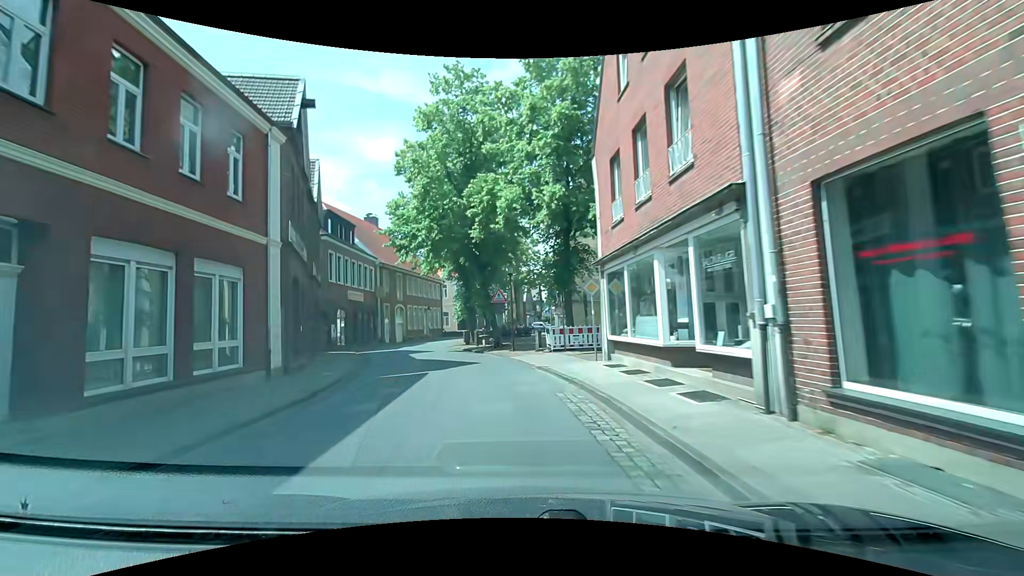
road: secondary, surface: asphalt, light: Day
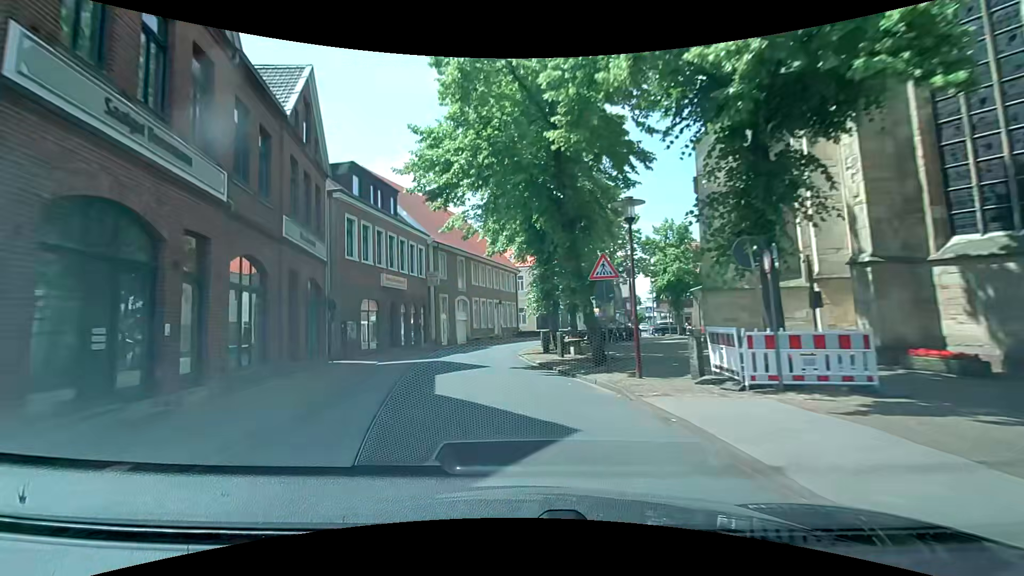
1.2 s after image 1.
(-0.8, +12.2) m; -7°
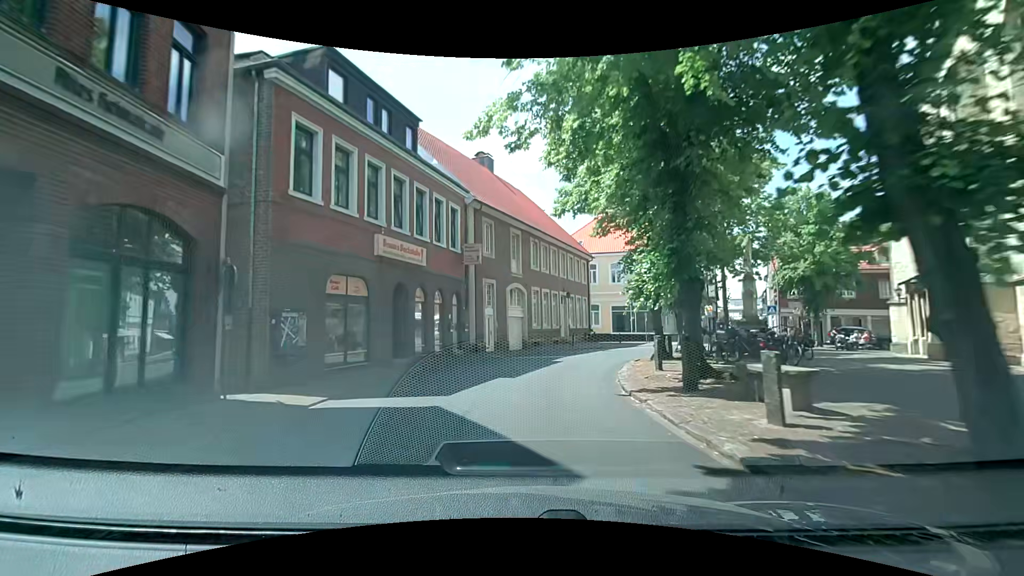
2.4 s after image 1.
(-1.1, +12.0) m; -9°
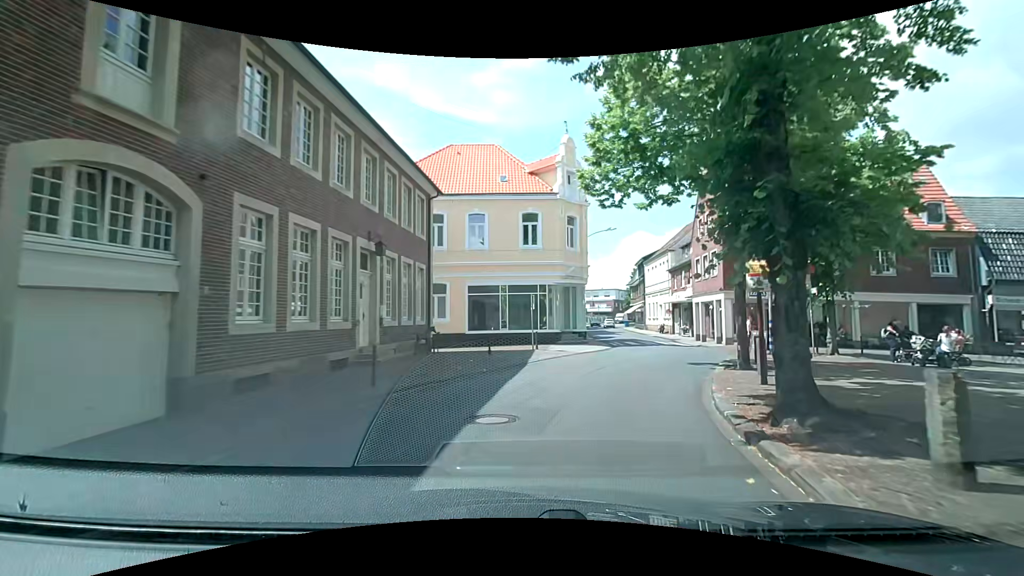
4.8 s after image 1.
(+2.2, +21.8) m; +14°
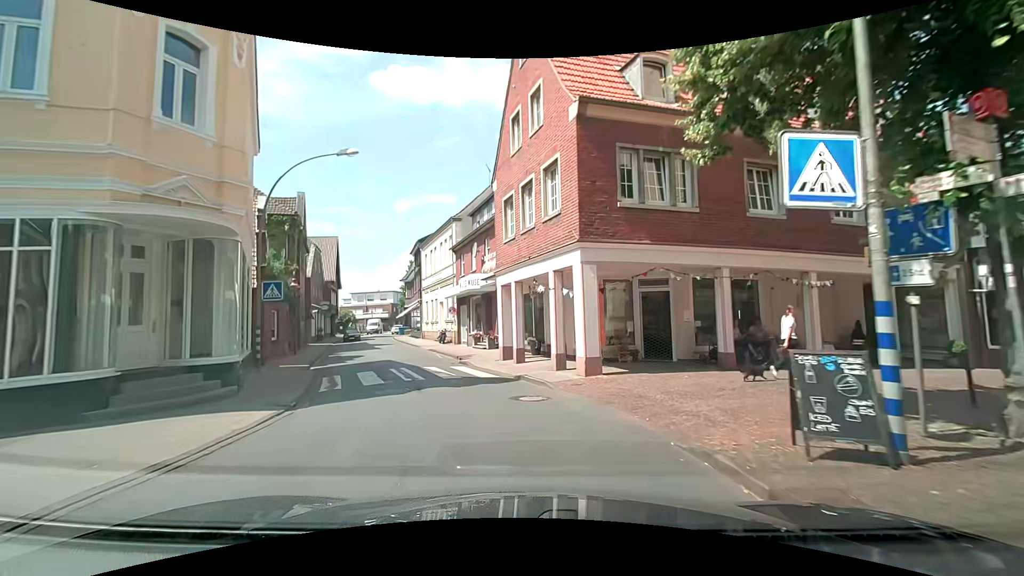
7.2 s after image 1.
(+5.4, +18.5) m; +27°
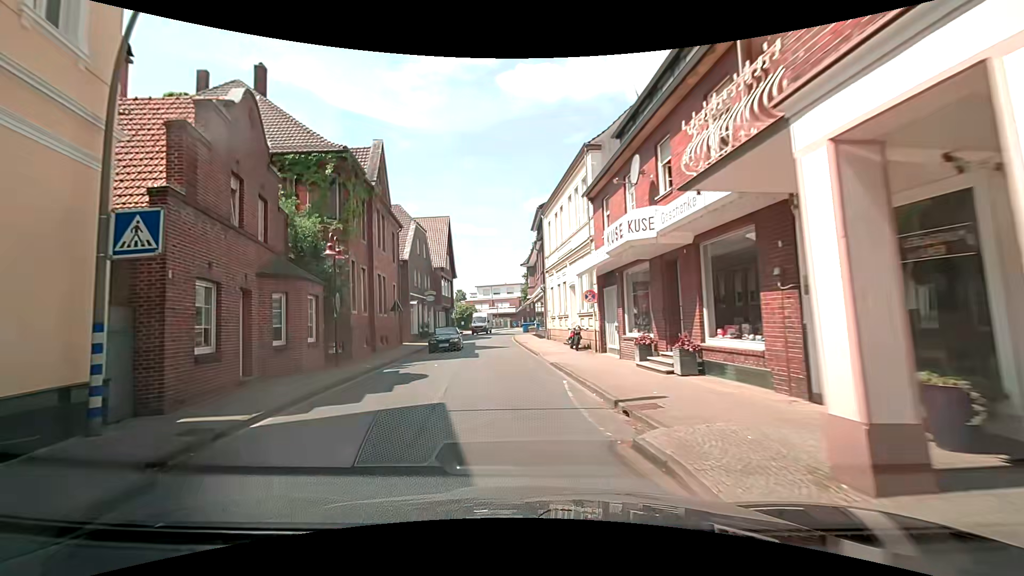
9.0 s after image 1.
(-1.5, +13.6) m; -15°
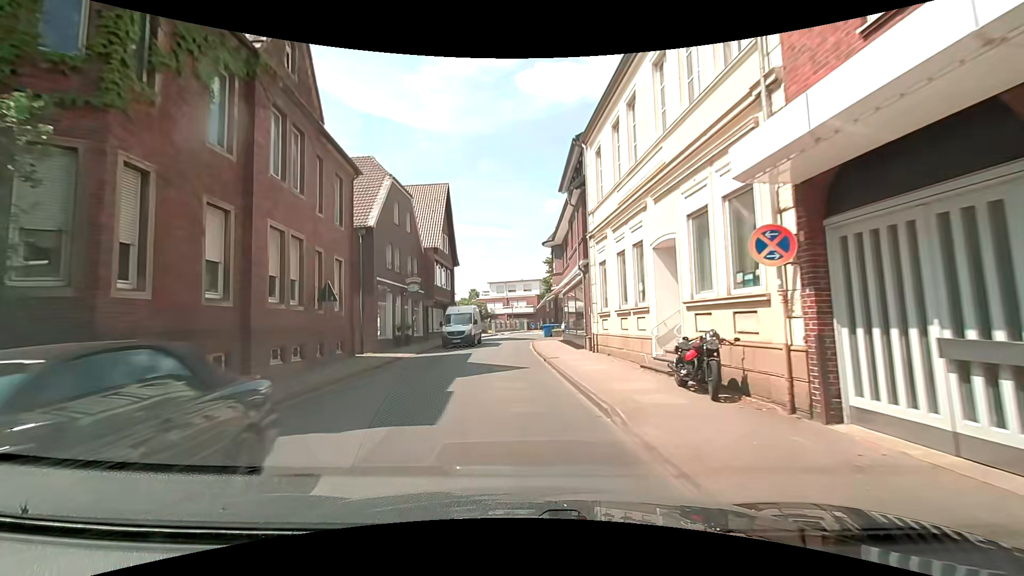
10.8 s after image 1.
(-0.3, +14.0) m; -3°
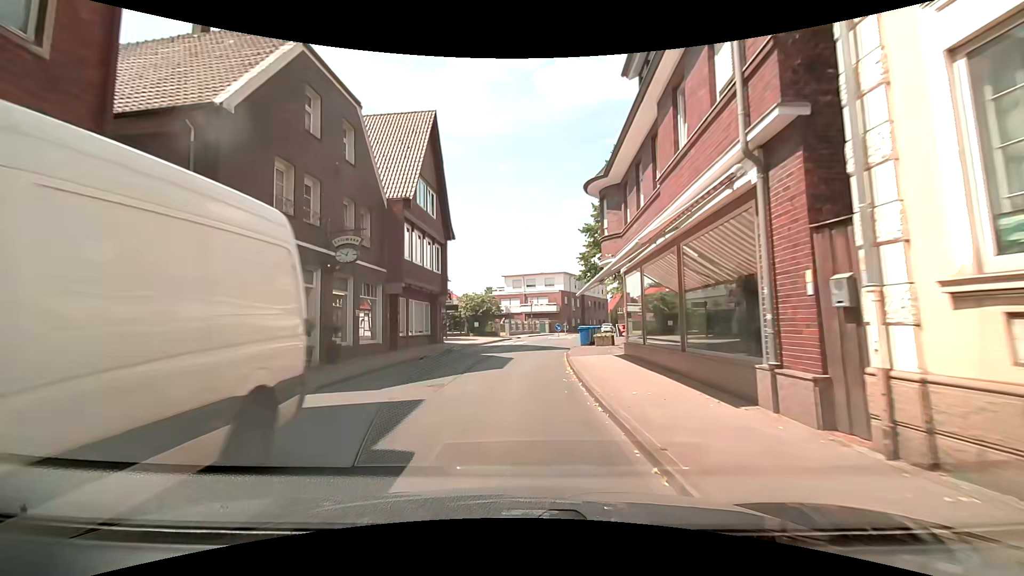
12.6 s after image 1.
(+0.1, +15.1) m; -1°
(0, +10) (0, +20) (+1, +30) (+4, +40) (+7, +49) (+9, +59) (+10, +69) (+13, +78) (+17, +88) (+21, +97) m
